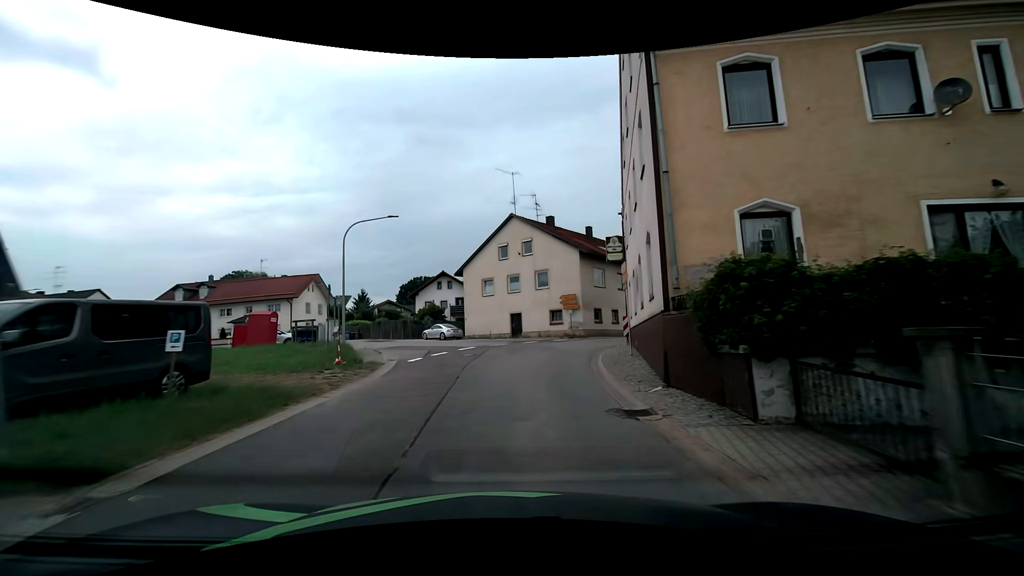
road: tertiary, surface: asphalt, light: Day
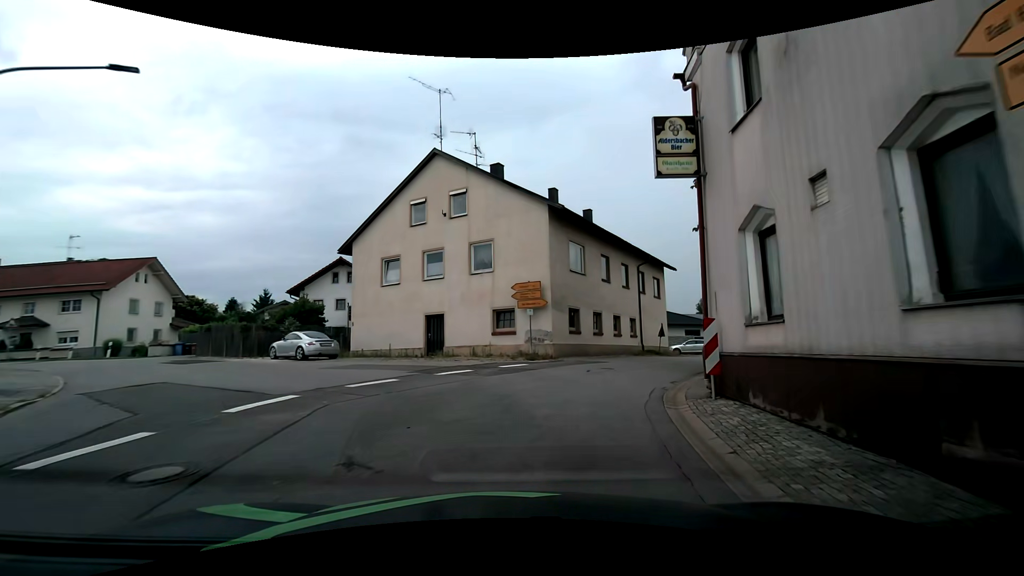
(+0.7, +16.1) m; +7°
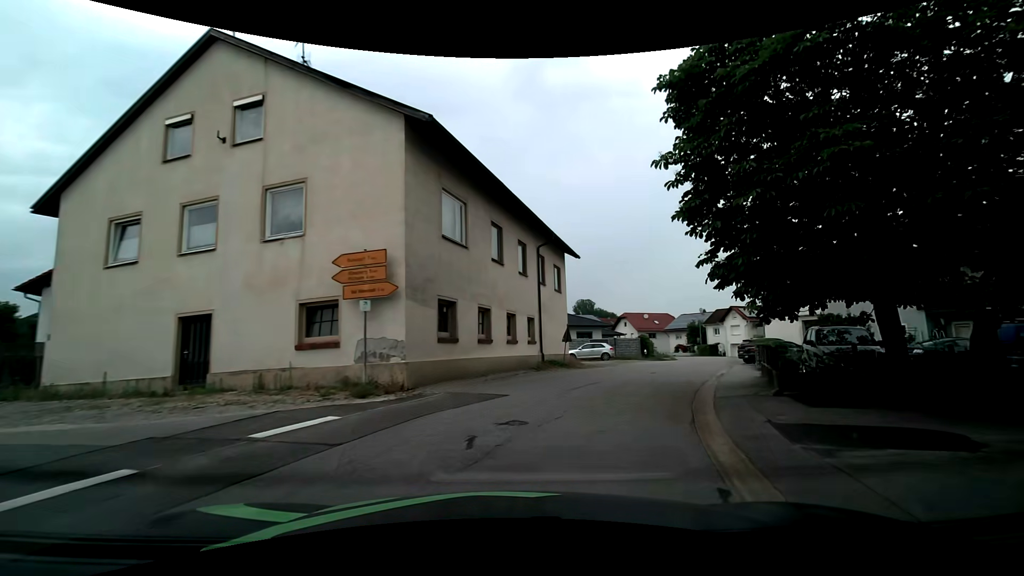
(+0.9, +9.0) m; +13°
(+2, +10) (+6, +19) (+10, +28) (+15, +37) (+19, +46) (+24, +55) (+27, +64) (+30, +74) (+32, +83) (+33, +93) m
